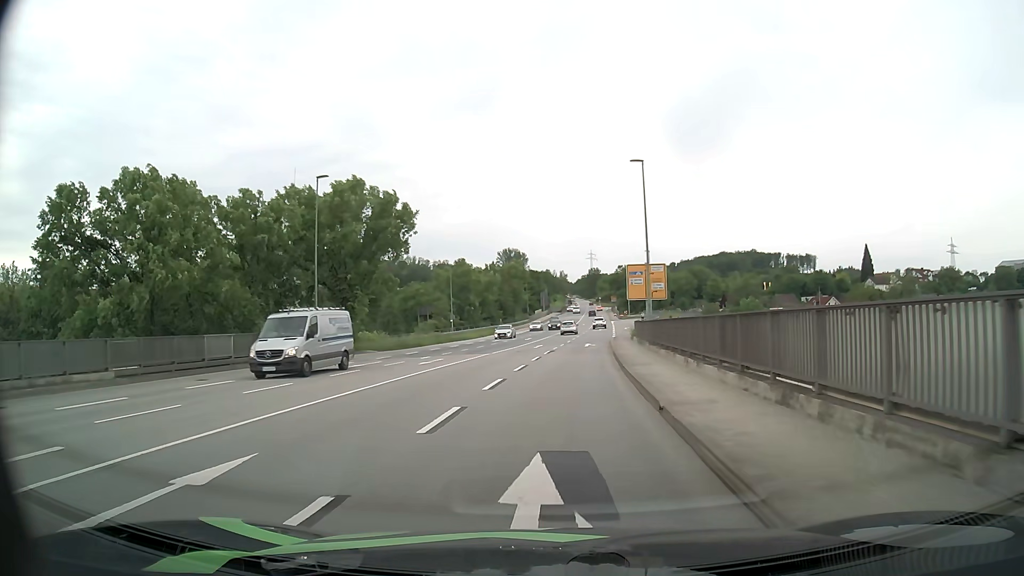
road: primary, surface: asphalt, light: Day
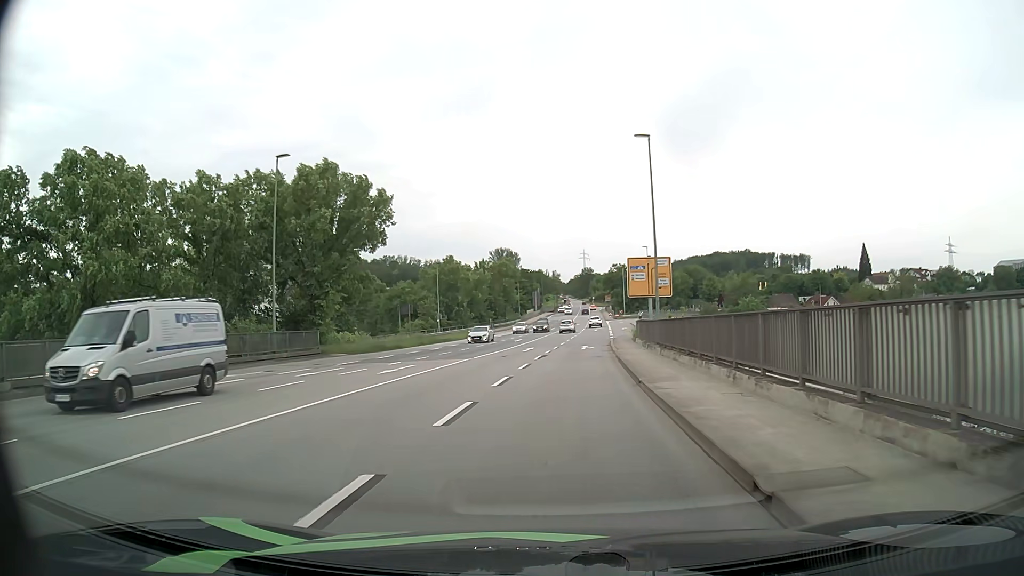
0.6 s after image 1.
(+0.1, +5.3) m; +1°
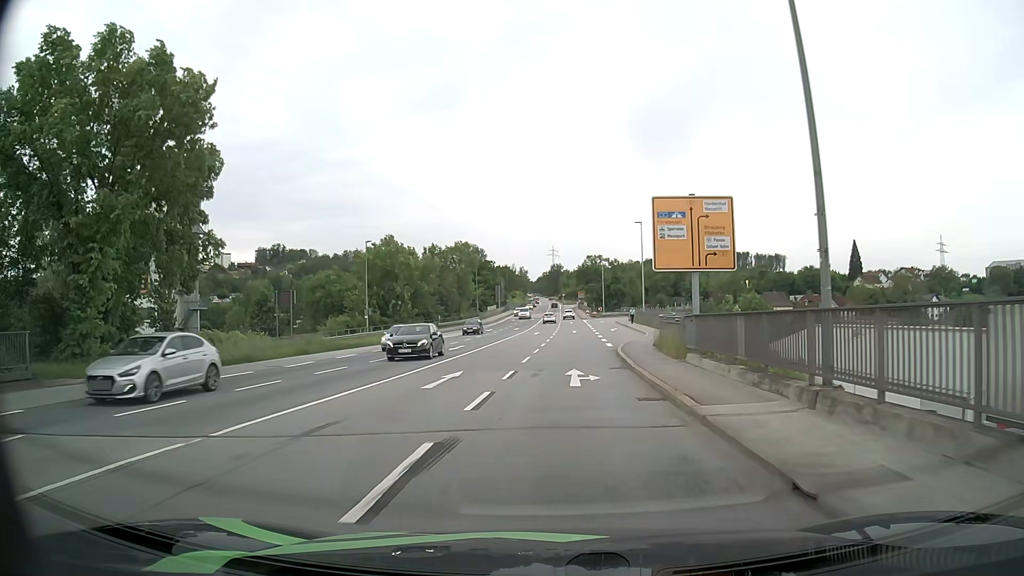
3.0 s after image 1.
(+0.5, +22.6) m; +3°
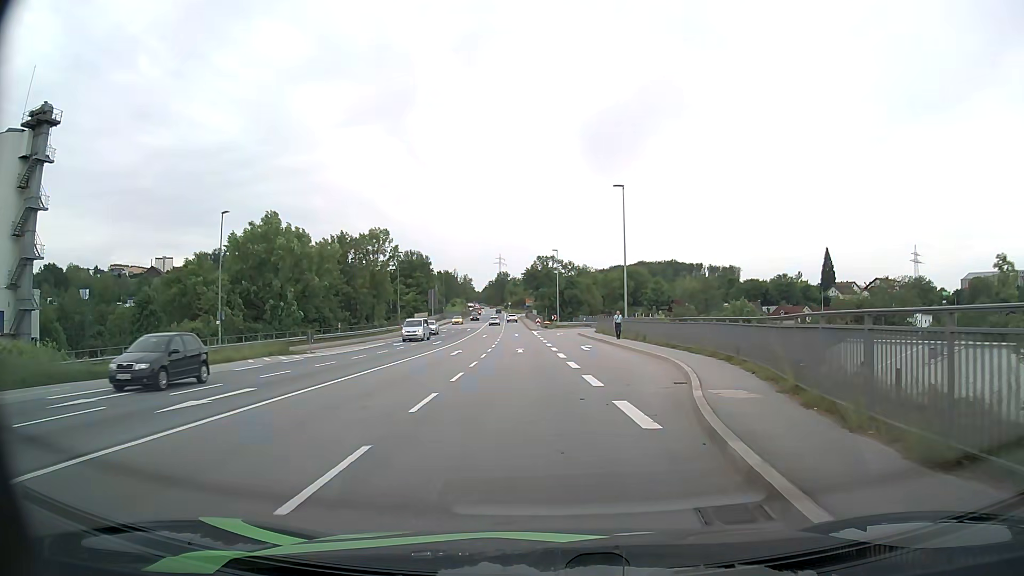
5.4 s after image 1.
(+0.8, +23.8) m; +4°
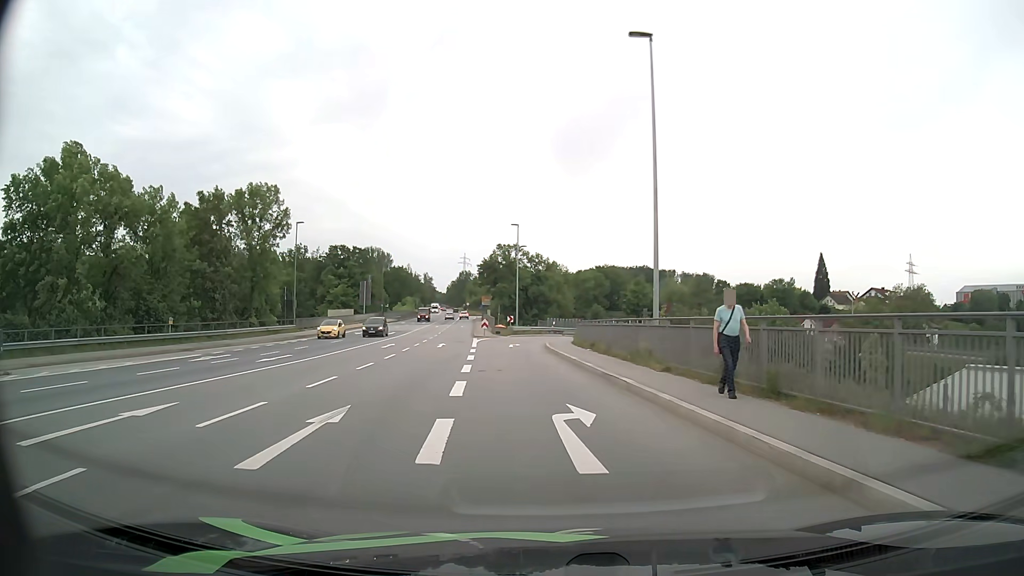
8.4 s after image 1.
(+1.3, +26.1) m; +3°
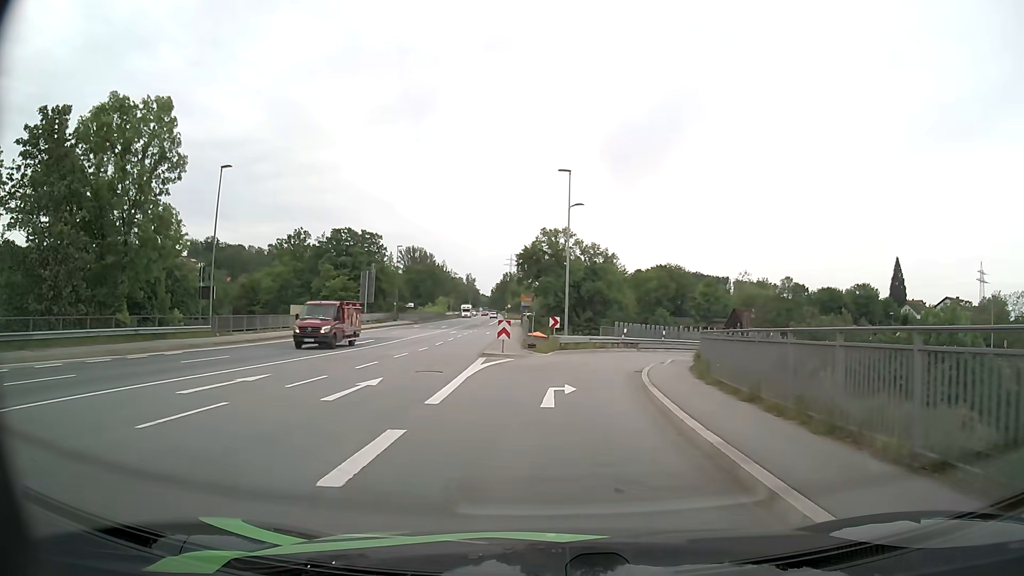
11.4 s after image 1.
(-1.0, +25.1) m; -4°
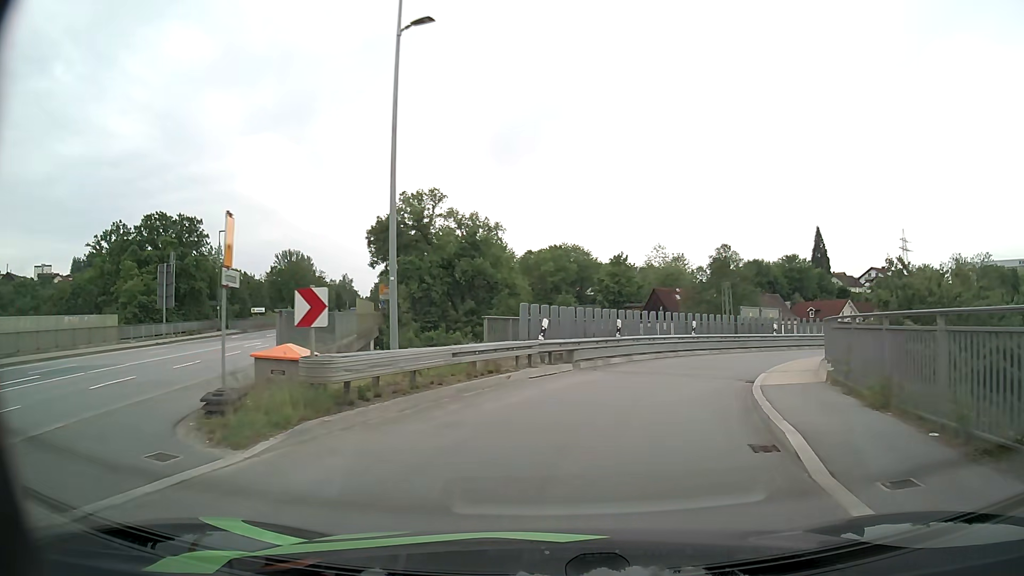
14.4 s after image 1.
(+1.6, +24.0) m; +9°
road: primary_link
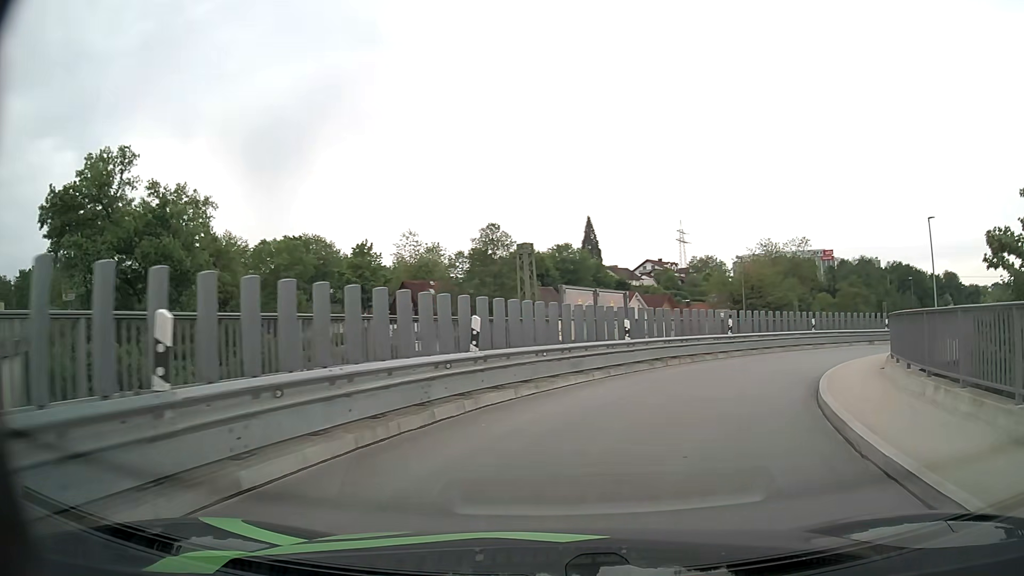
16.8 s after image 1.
(+2.5, +17.4) m; +20°
(+2, +10) (+6, +19) (+12, +27) (+20, +33) (+29, +37) (+39, +39) (+49, +39) (+59, +38) (+69, +38) (+79, +36) m
